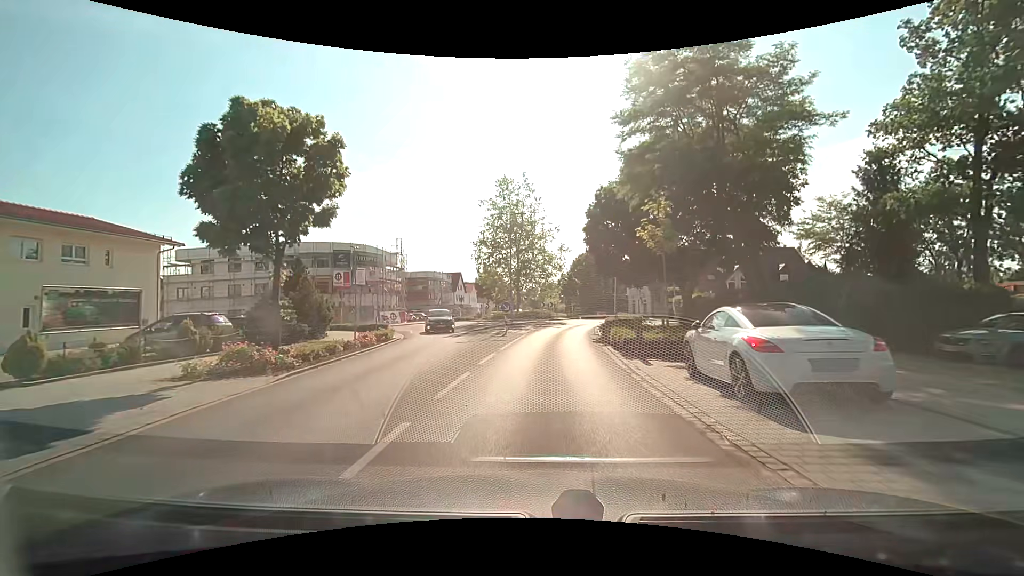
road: tertiary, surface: asphalt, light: Day
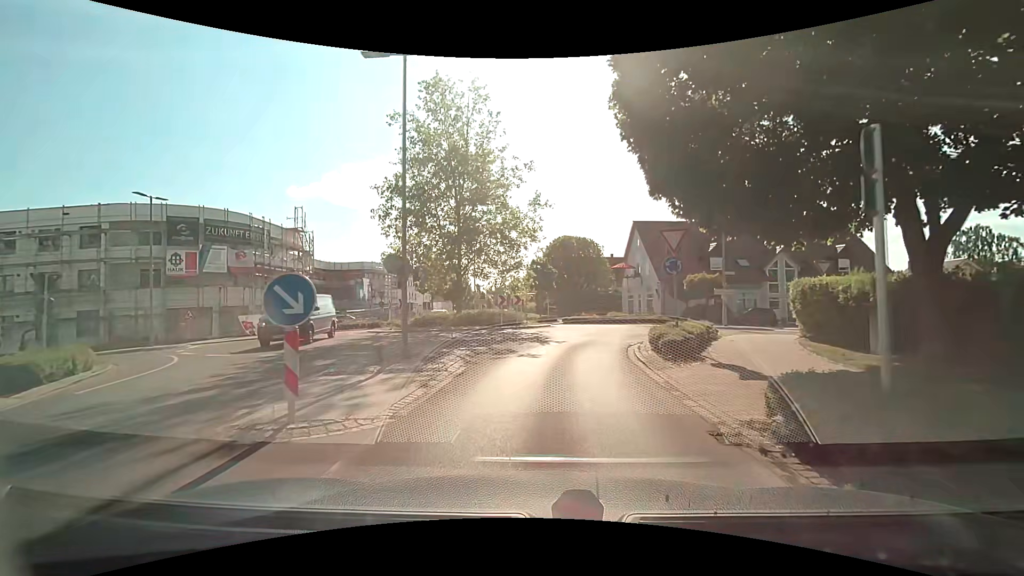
(+0.5, +21.0) m; +3°
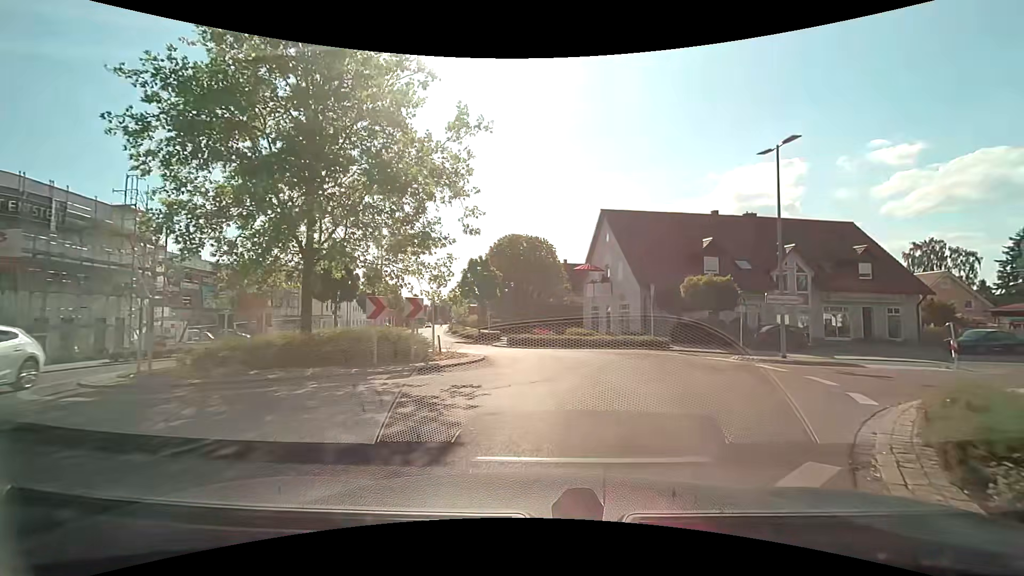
(+0.6, +13.3) m; +6°
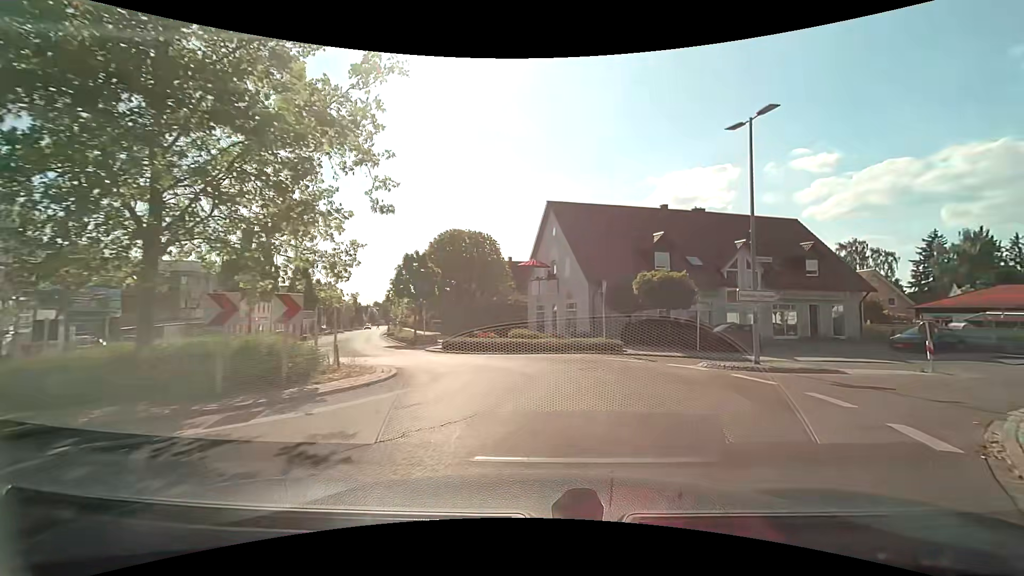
(+0.1, +3.3) m; +6°
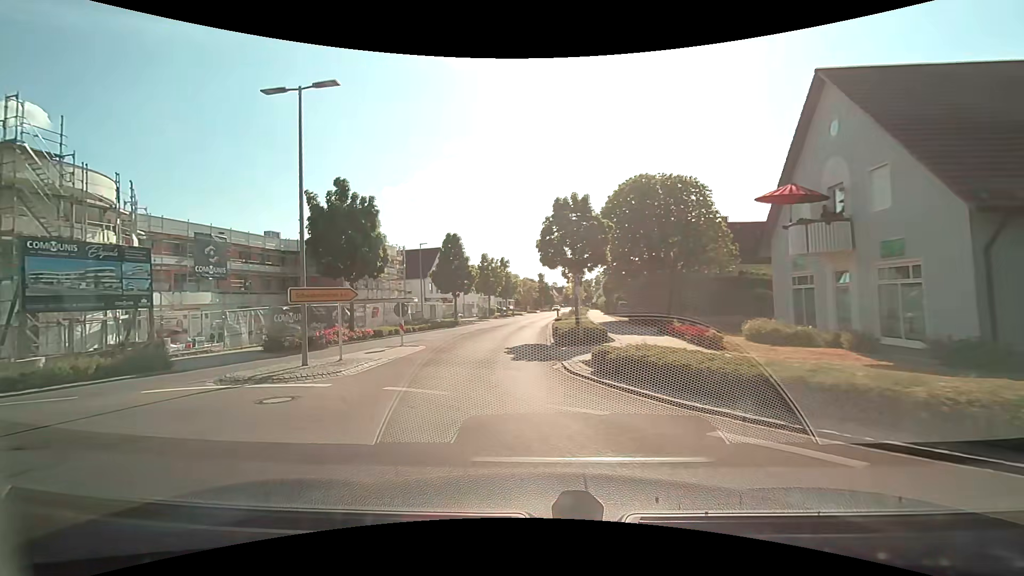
(-0.6, +15.6) m; -20°
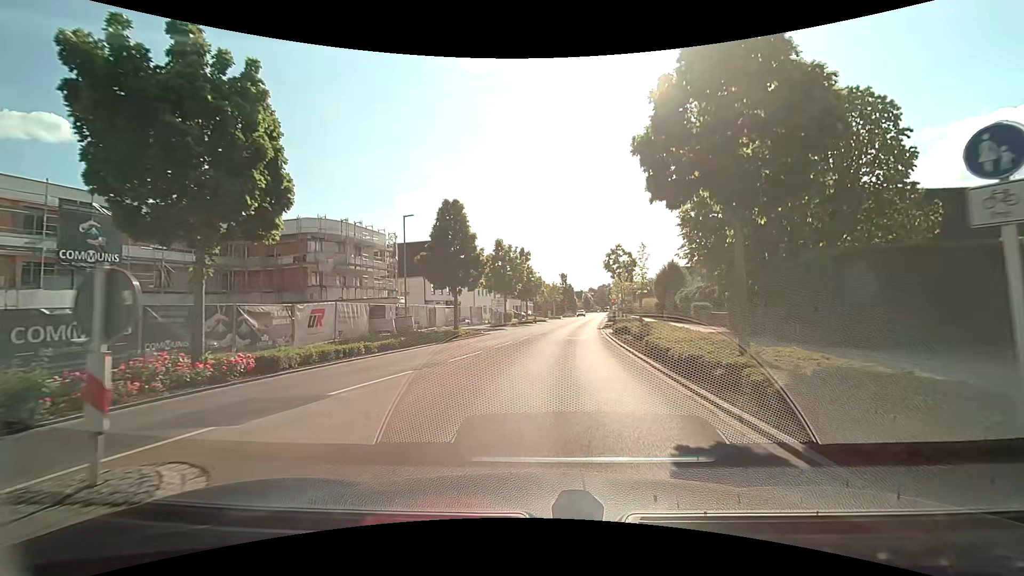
(-2.1, +16.1) m; -4°
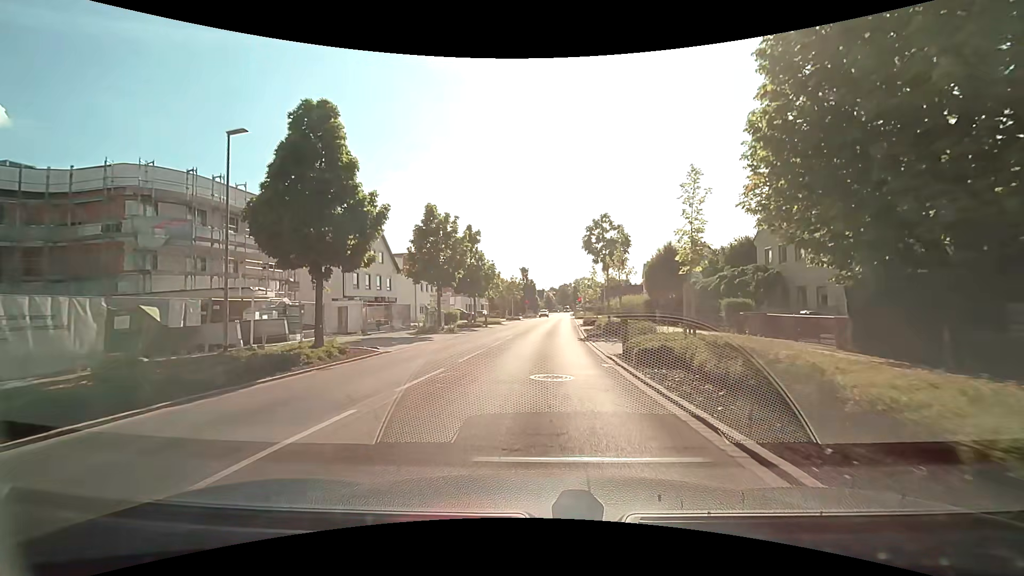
(+0.8, +14.7) m; +5°
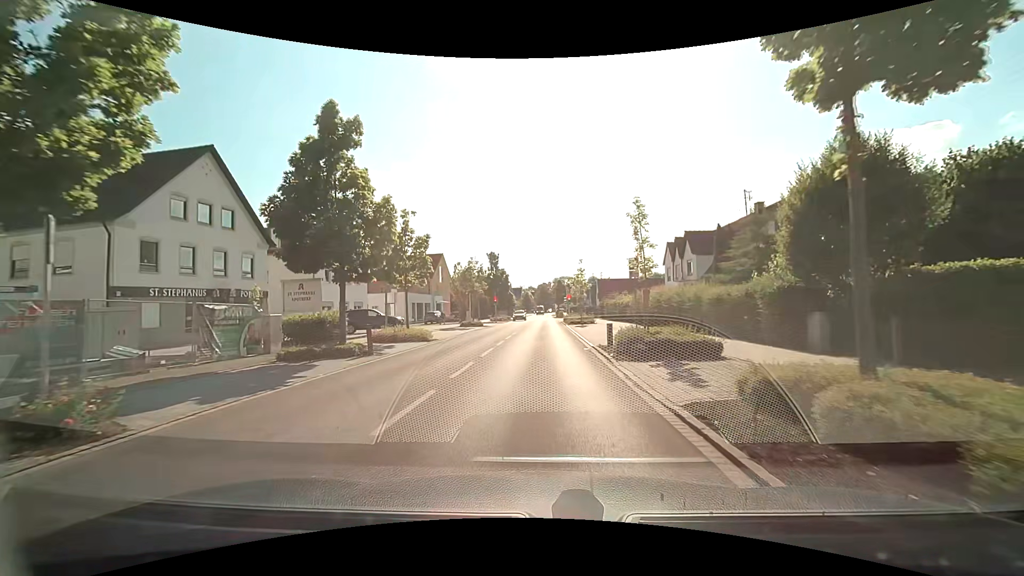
(+0.7, +25.3) m; +3°
(0, +10) (0, +20) (0, +30) (+1, +40) (+1, +50) (+1, +60) (+1, +70) (+1, +80) (+2, +90) (+2, +100) m
